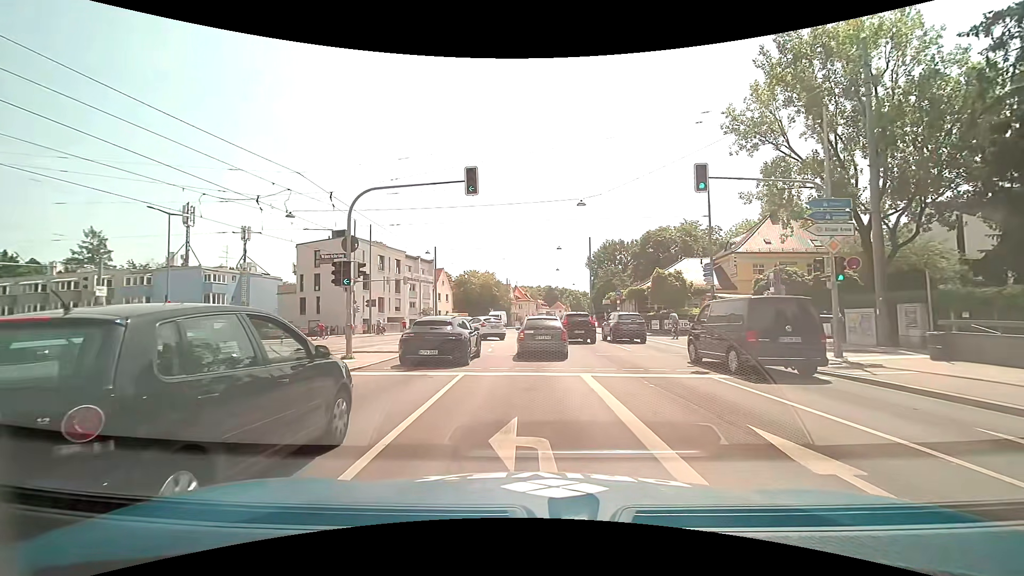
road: primary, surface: asphalt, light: Day
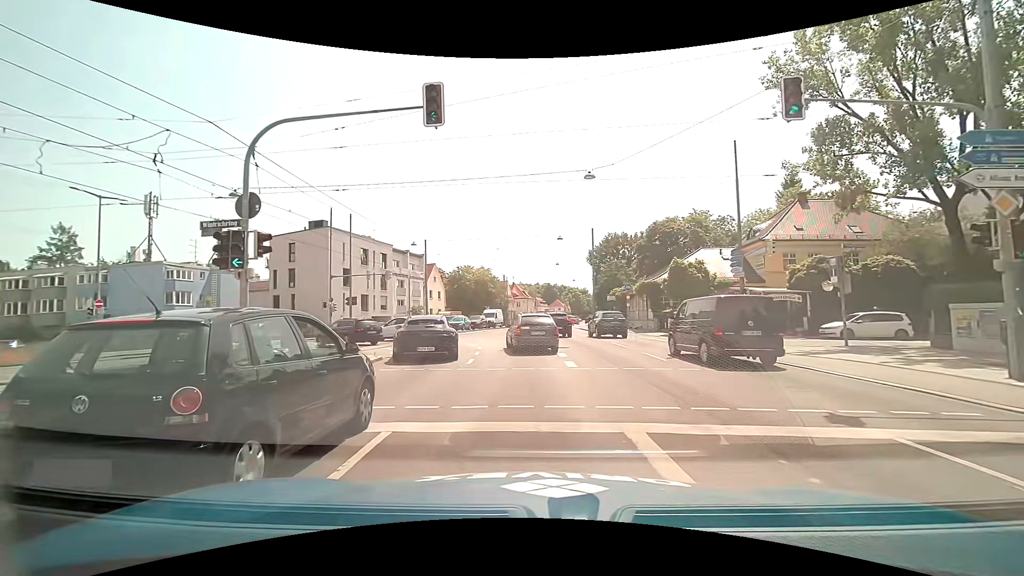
(-0.1, +6.2) m; -1°
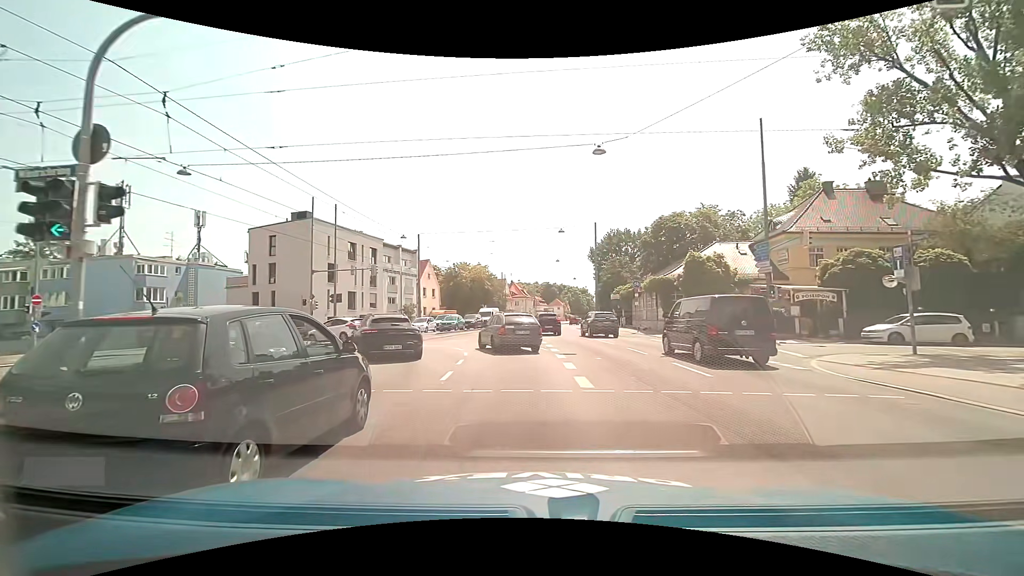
(0.0, +4.1) m; 0°
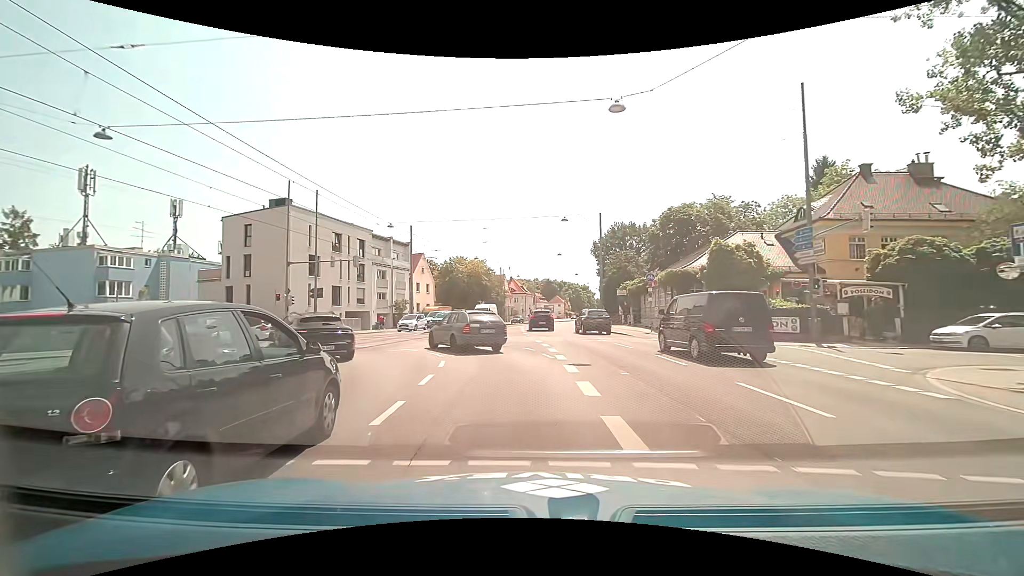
(0.0, +4.6) m; 0°
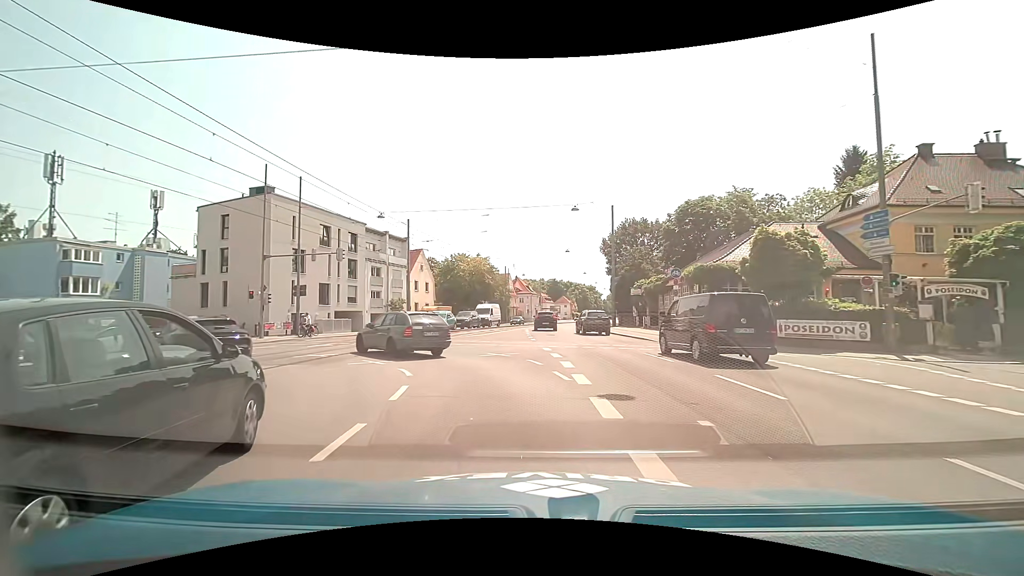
(0.0, +4.6) m; 0°
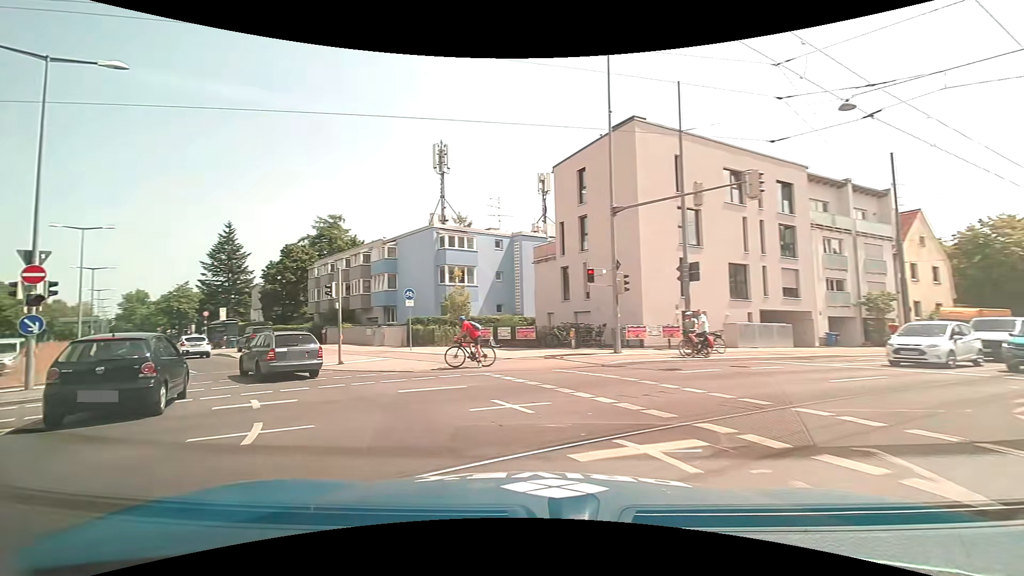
(-5.5, +18.9) m; -48°
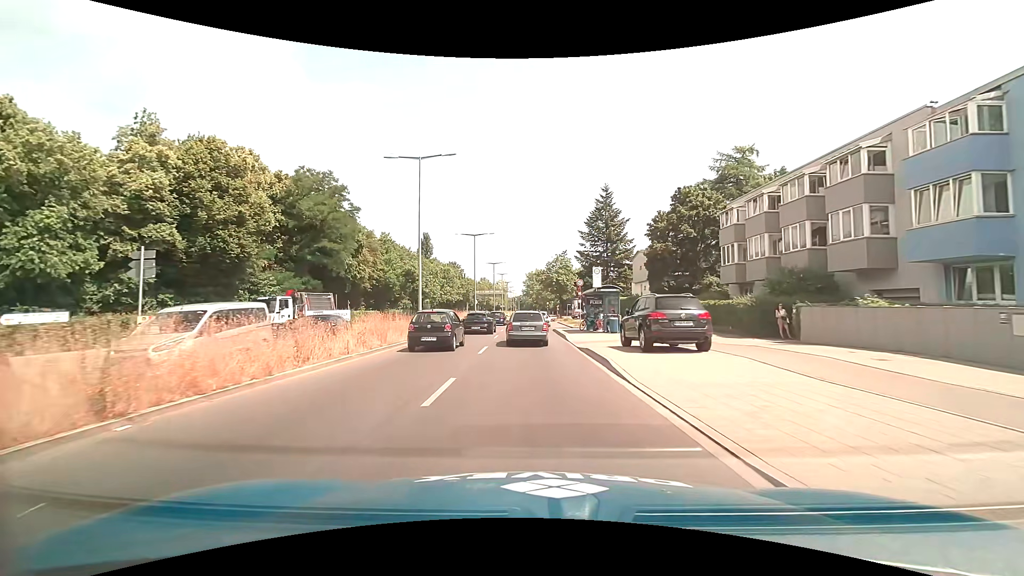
(-11.0, +21.3) m; -40°
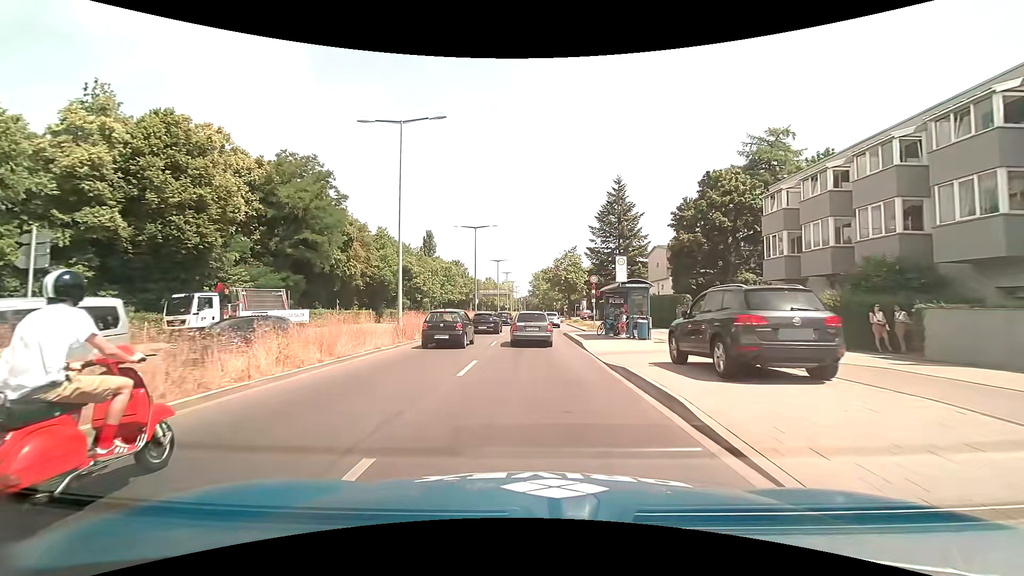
(0.0, +5.7) m; 0°
(0, +10) (0, +20) (0, +30) (0, +40) (0, +50) (-1, +60) (-1, +70) (-1, +80) (-1, +90) (-1, +100) m
